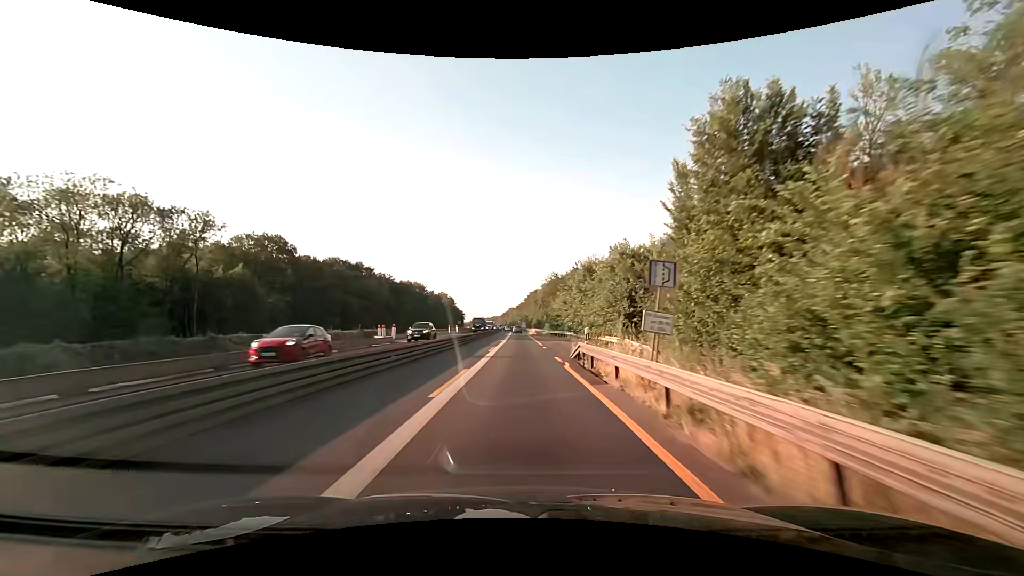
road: motorway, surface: asphalt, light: Day
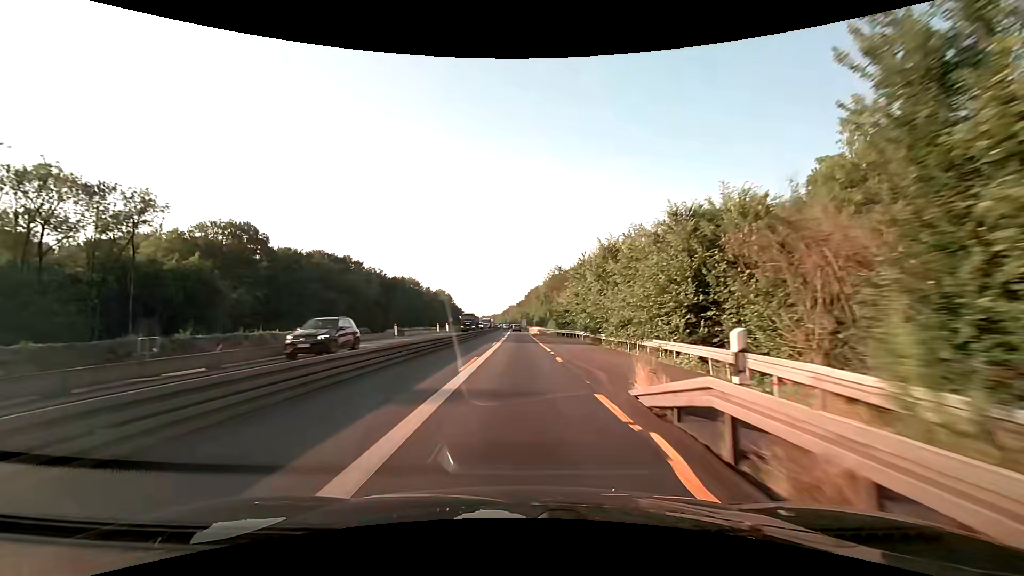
(0.0, +12.5) m; 0°
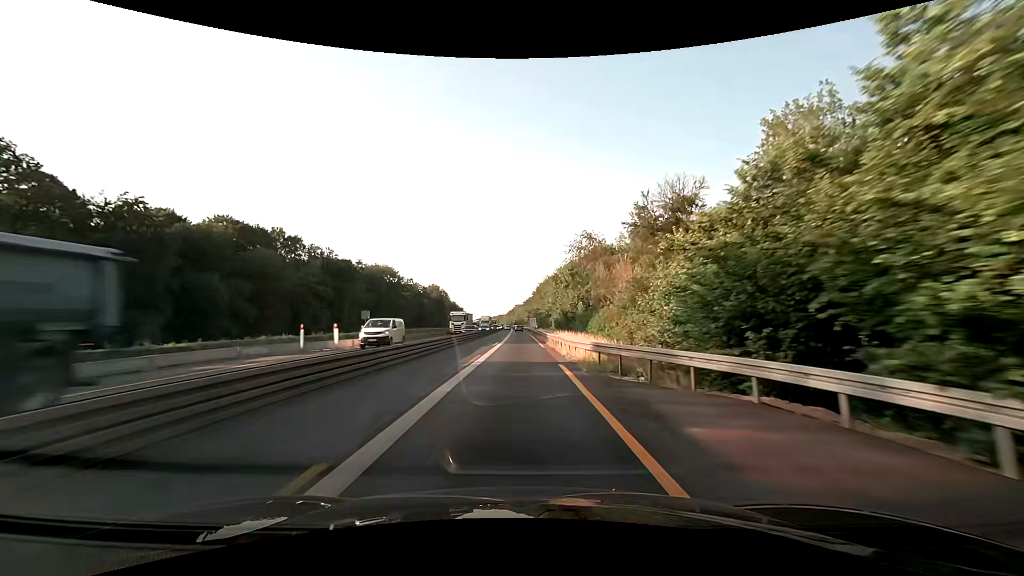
(-0.2, +50.0) m; -1°
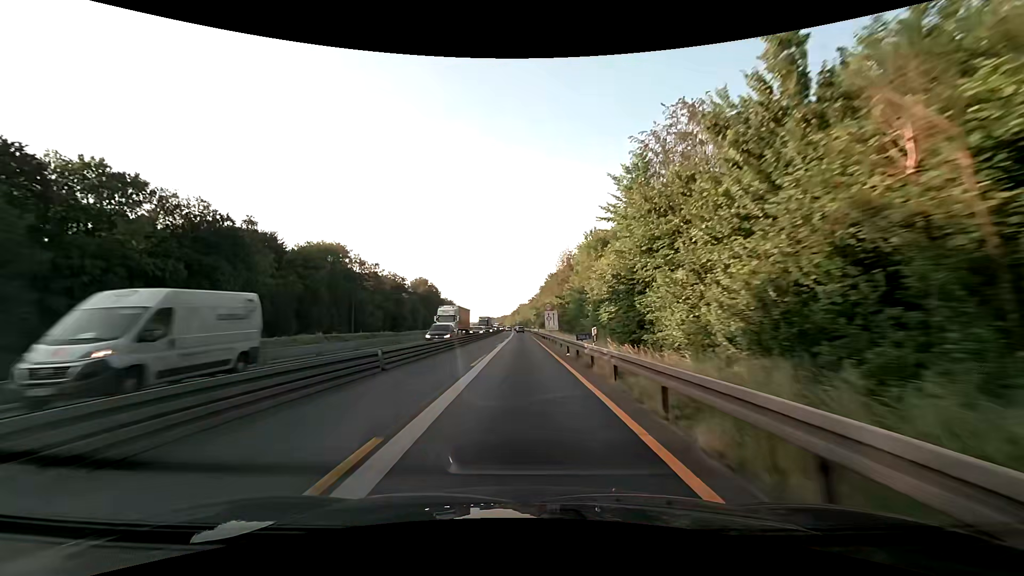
(-0.3, +49.9) m; 0°
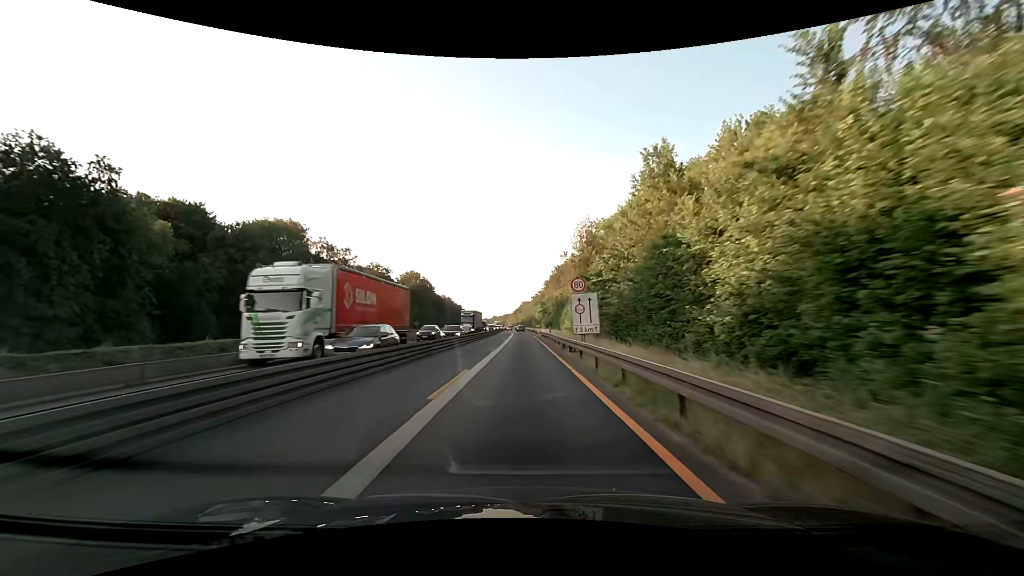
(-0.1, +25.0) m; -1°
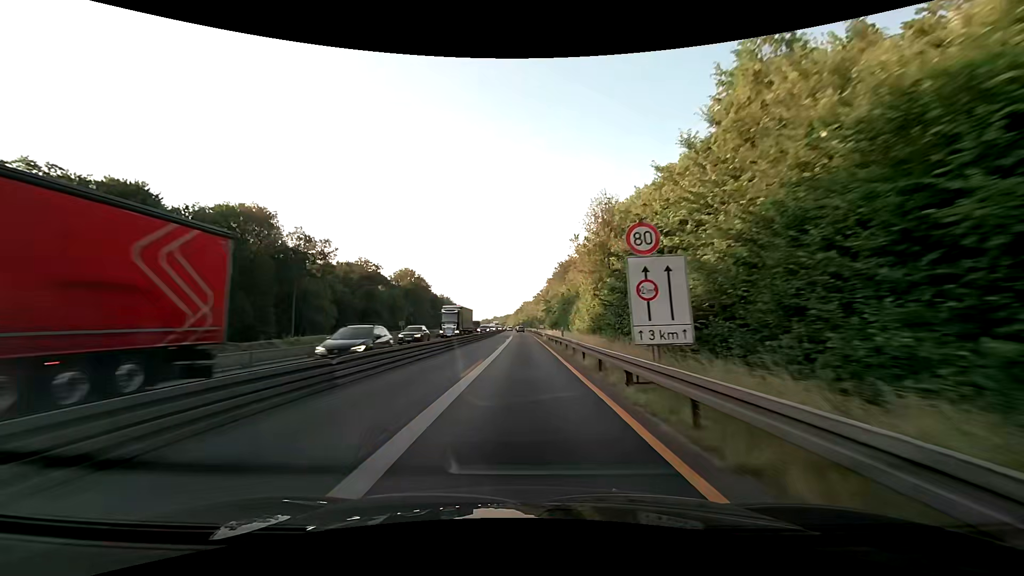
(0.0, +12.5) m; 0°
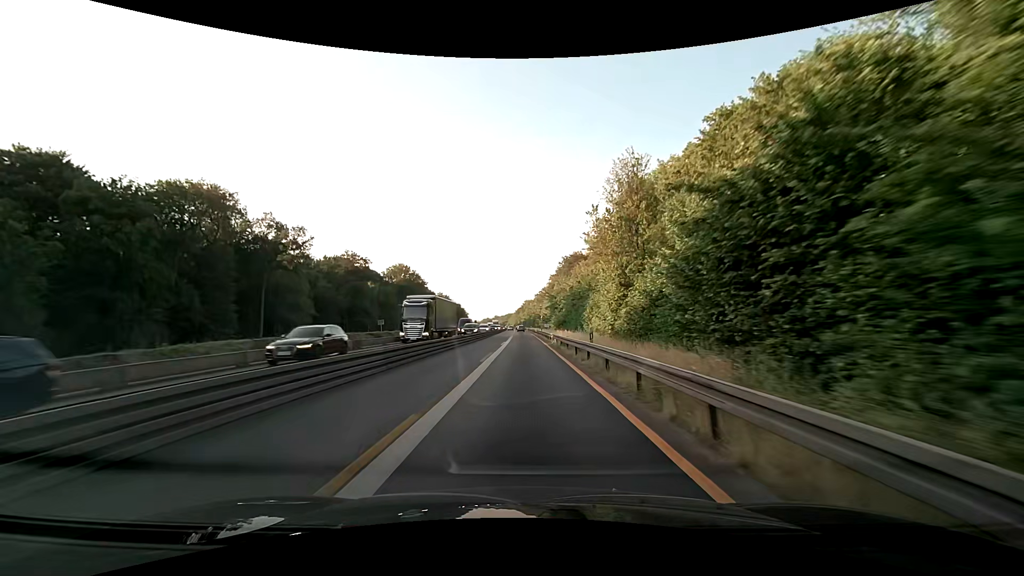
(0.0, +12.5) m; 0°
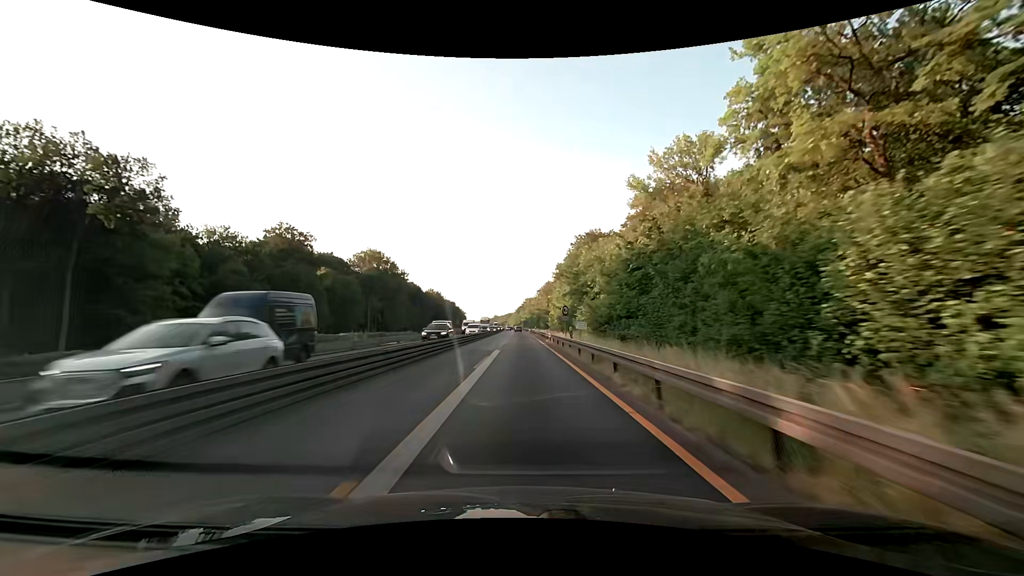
(-0.2, +37.5) m; 0°
(0, +10) (0, +20) (0, +30) (0, +40) (0, +50) (0, +60) (0, +70) (0, +80) (0, +90) (-1, +100) m
